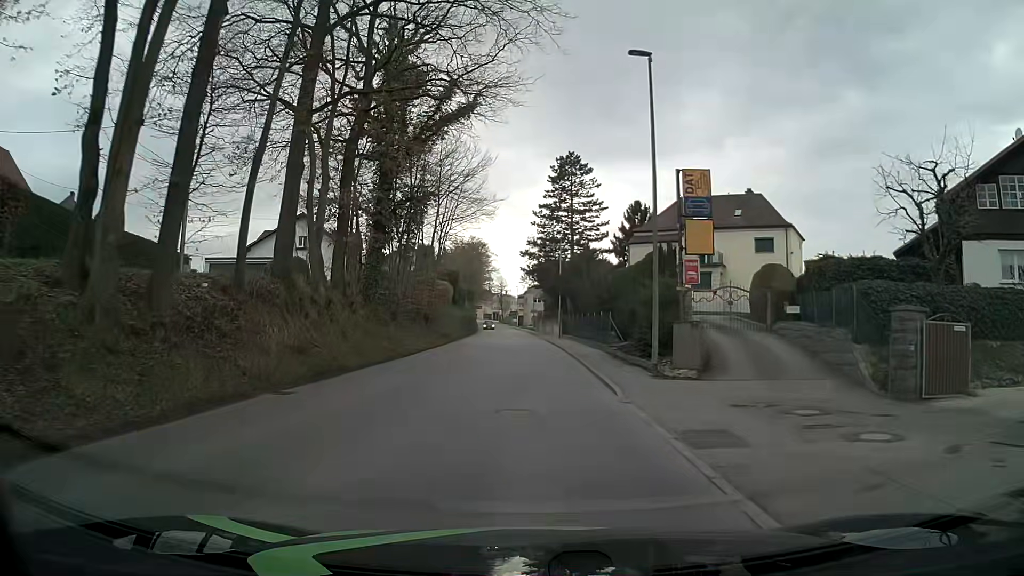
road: tertiary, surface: asphalt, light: Day
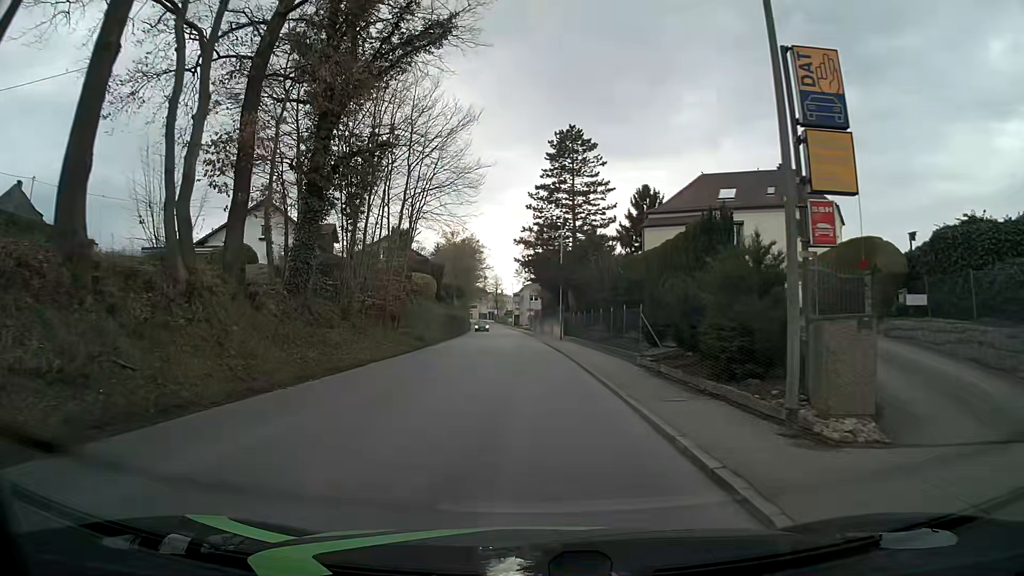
(+0.1, +9.0) m; +2°
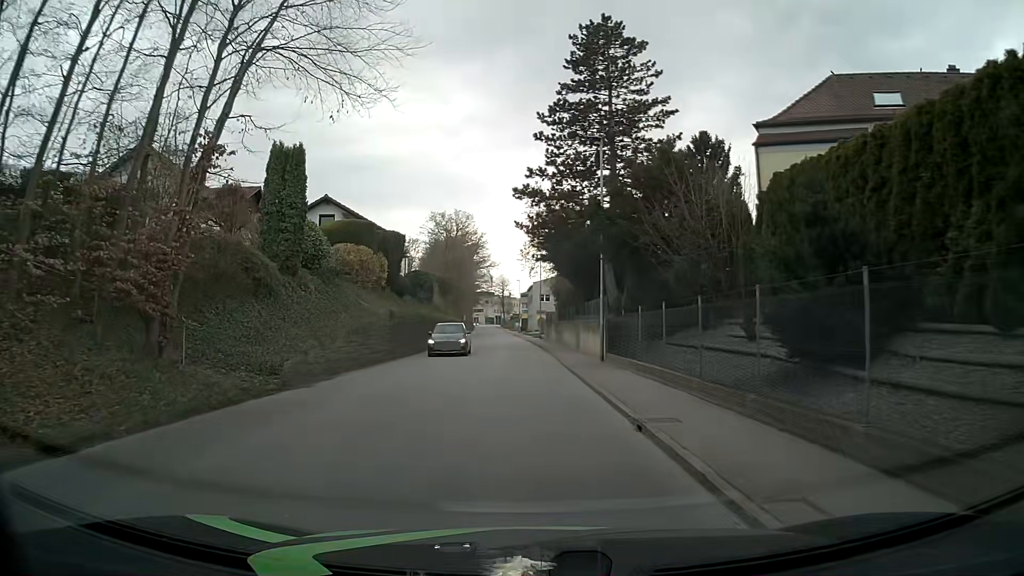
(-0.9, +22.5) m; -3°
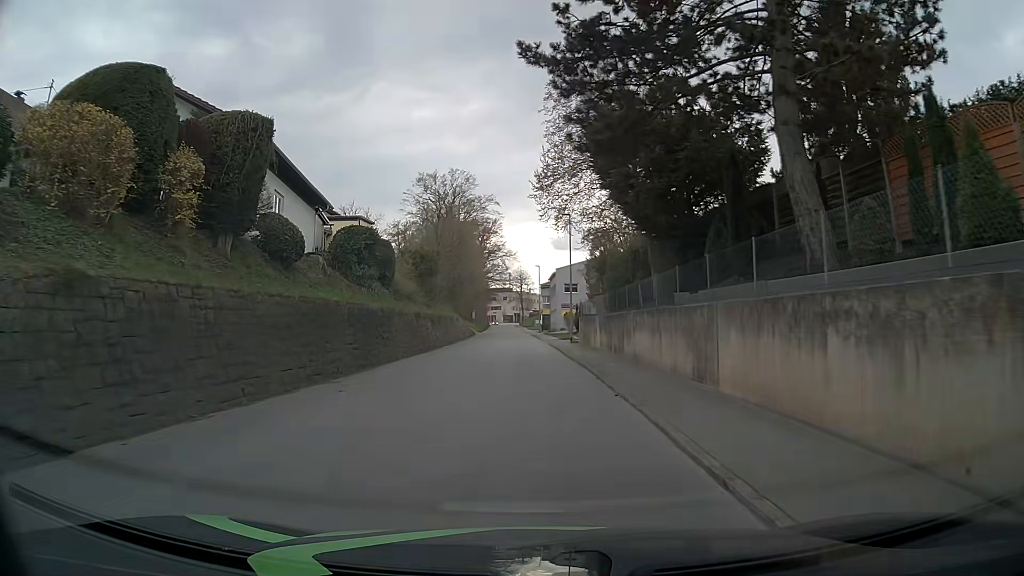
(0.0, +22.5) m; -1°
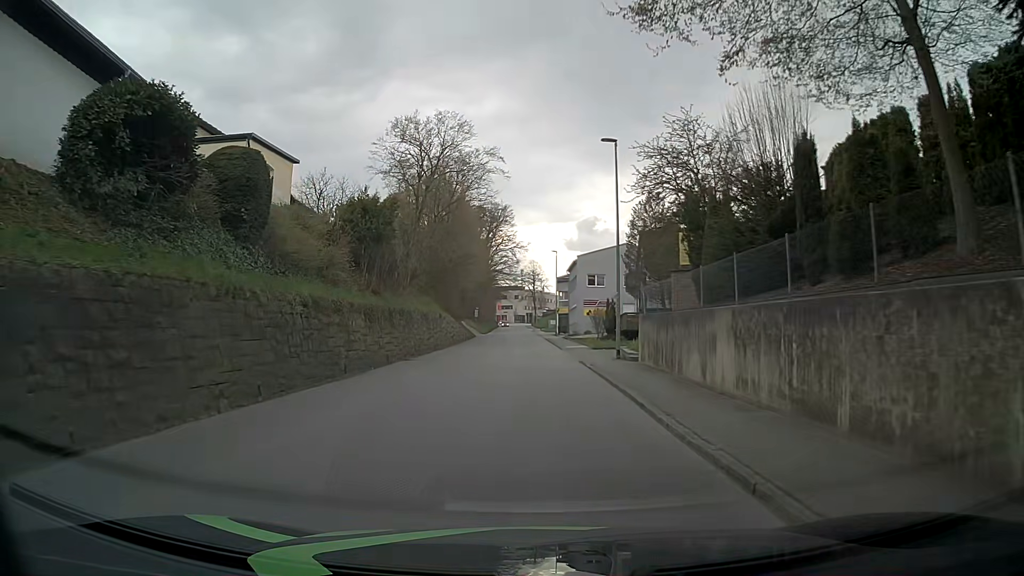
(-0.4, +18.0) m; -1°
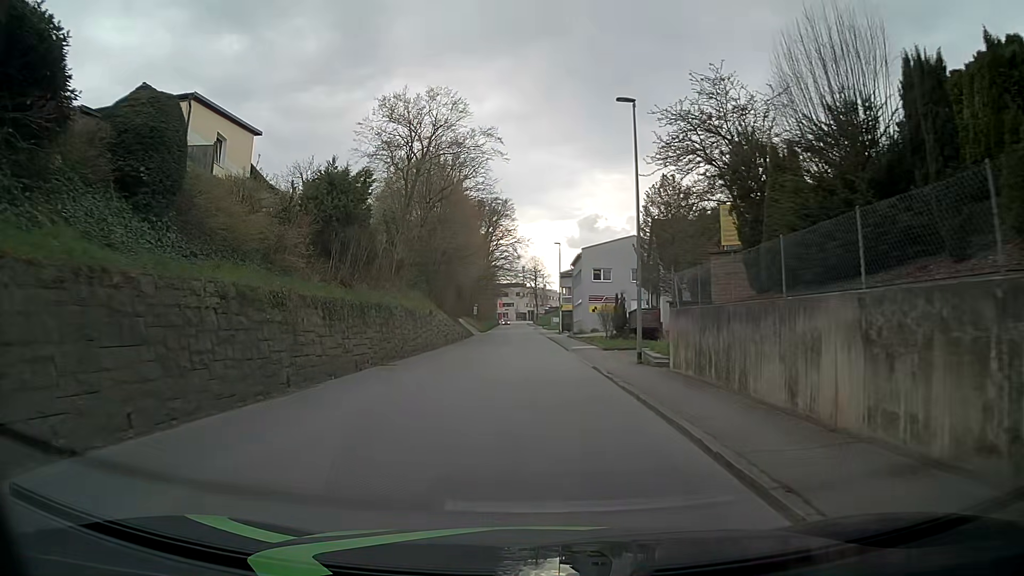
(0.0, +4.5) m; 0°
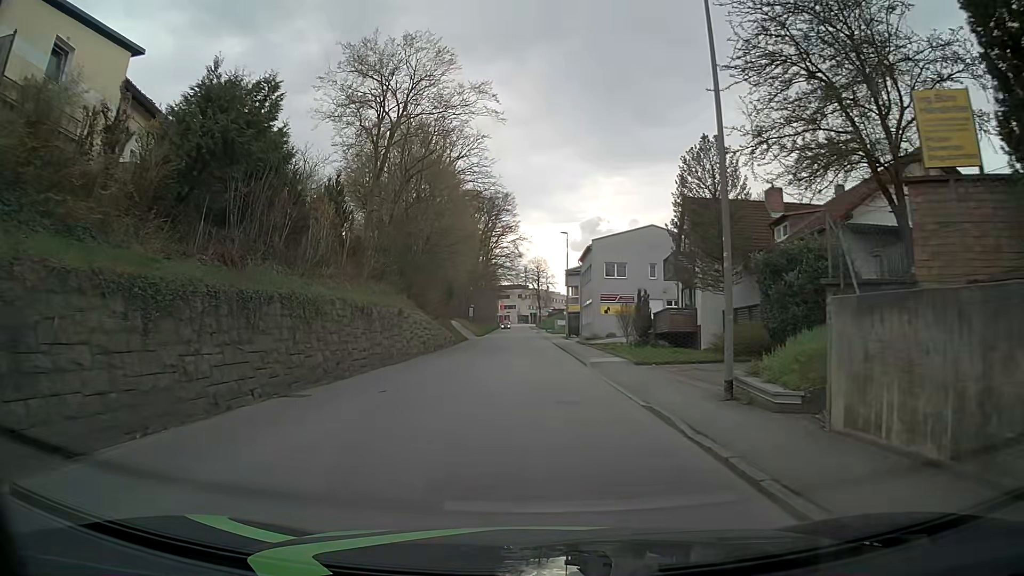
(0.0, +9.0) m; +1°
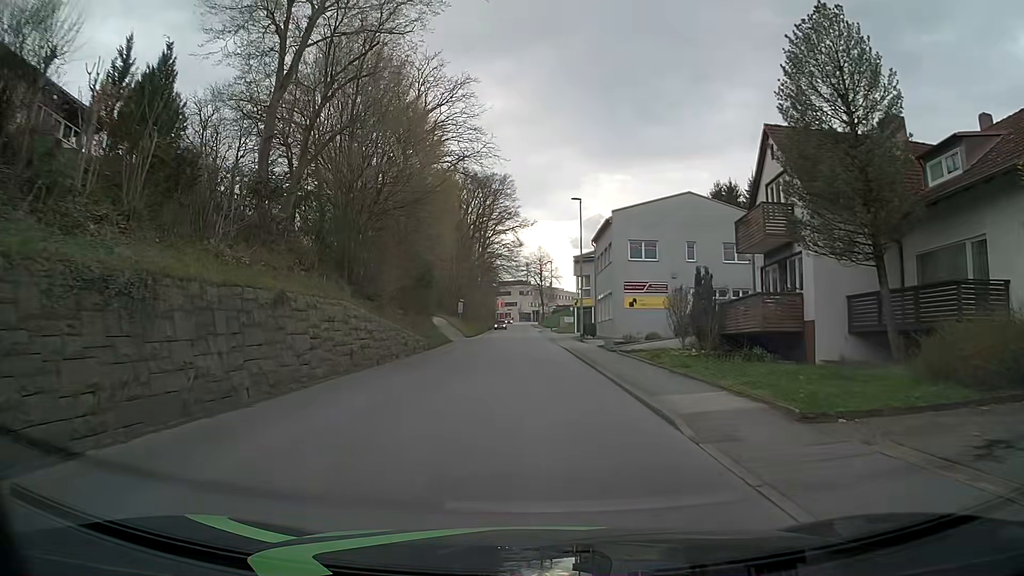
(-0.2, +13.5) m; -1°
(0, +10) (0, +20) (0, +30) (0, +40) (-1, +50) (-1, +60) (-1, +70) (-1, +80) (-1, +90) (-1, +100) m
